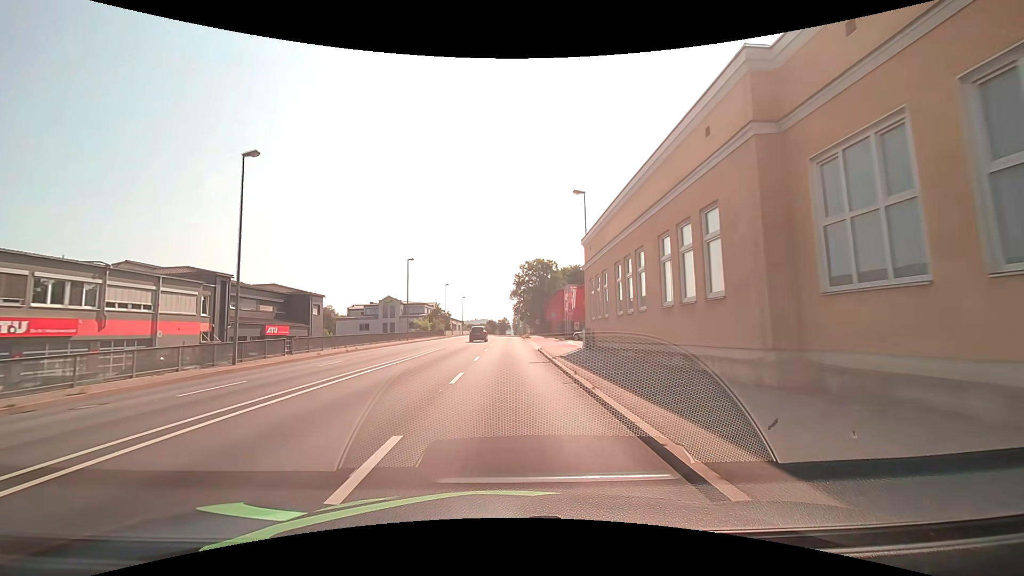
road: primary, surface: asphalt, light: Day
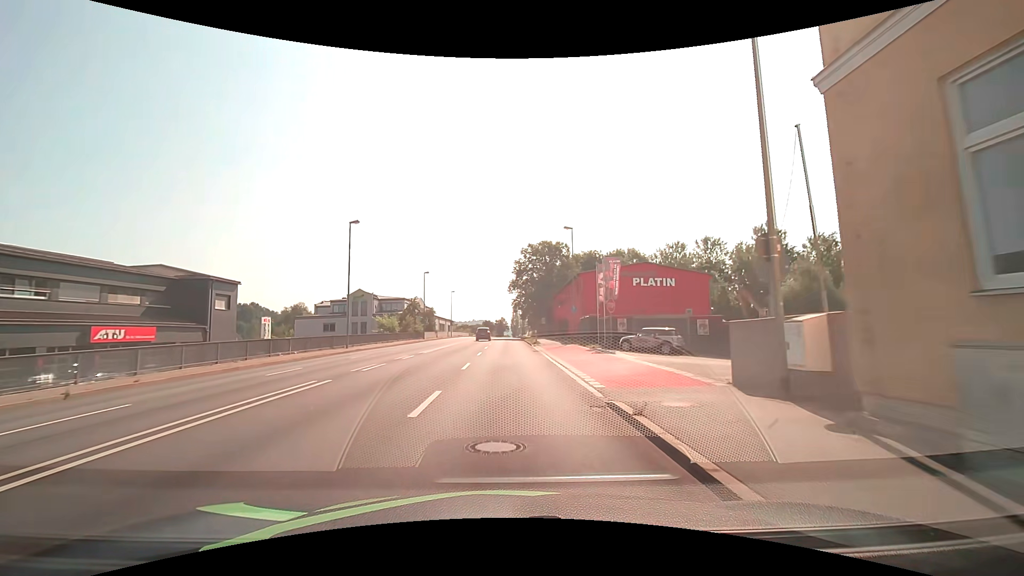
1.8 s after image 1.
(+0.1, +22.6) m; 0°
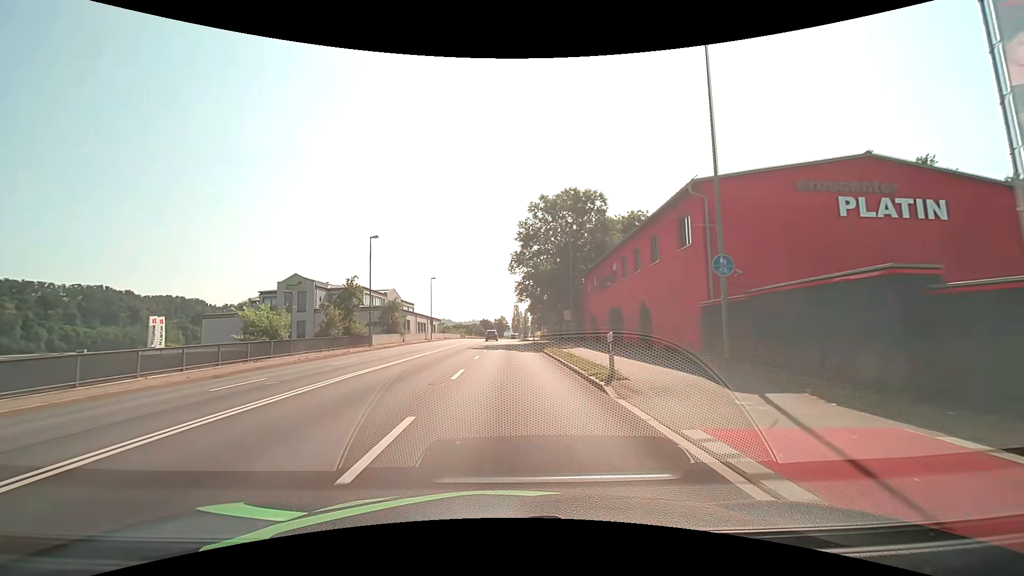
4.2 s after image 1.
(0.0, +30.3) m; 0°
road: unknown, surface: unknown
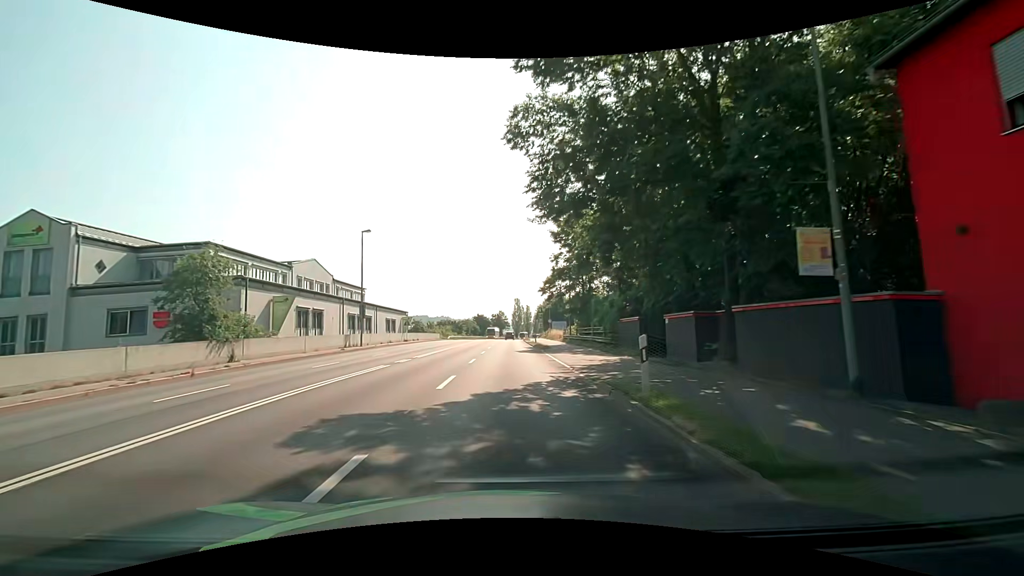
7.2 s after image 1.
(+0.1, +38.1) m; 0°
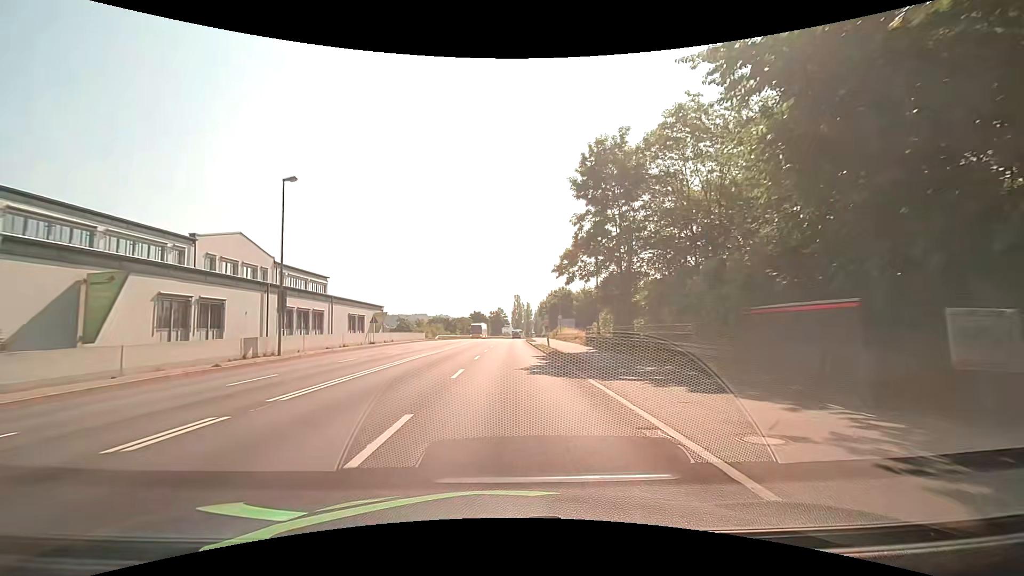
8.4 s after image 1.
(+0.1, +15.3) m; 0°
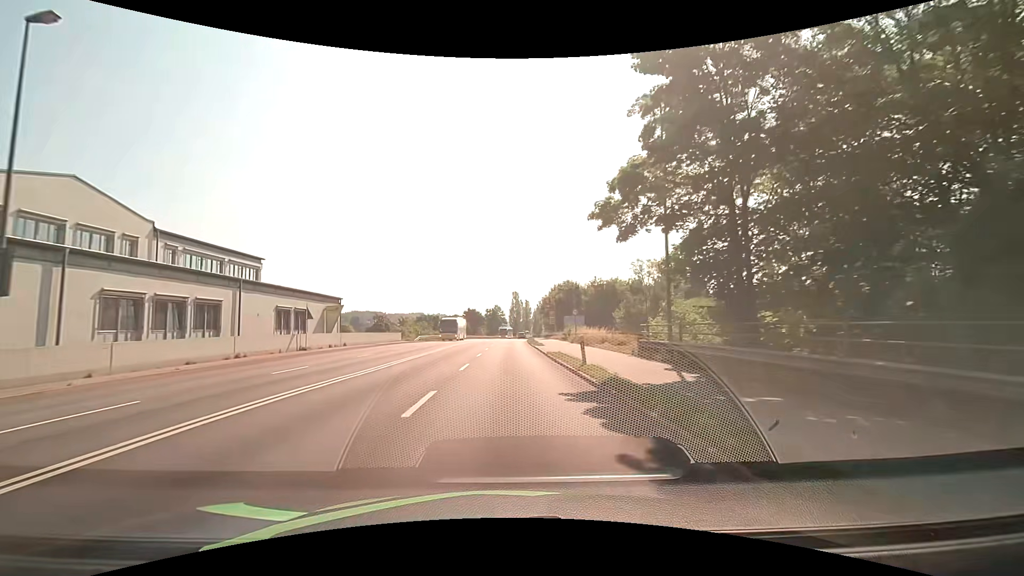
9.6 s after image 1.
(+0.1, +15.4) m; +1°
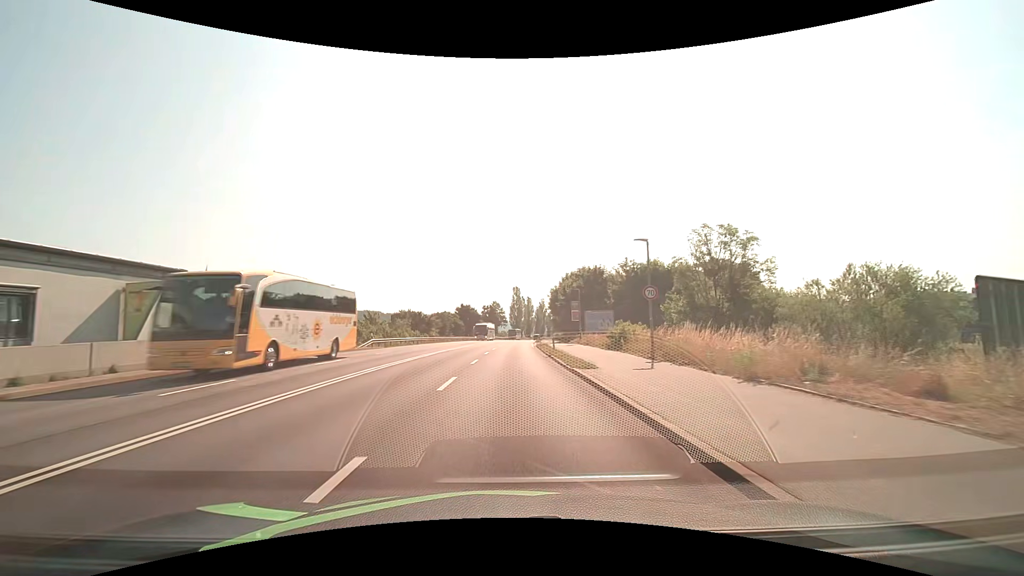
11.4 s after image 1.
(-0.1, +23.6) m; 0°
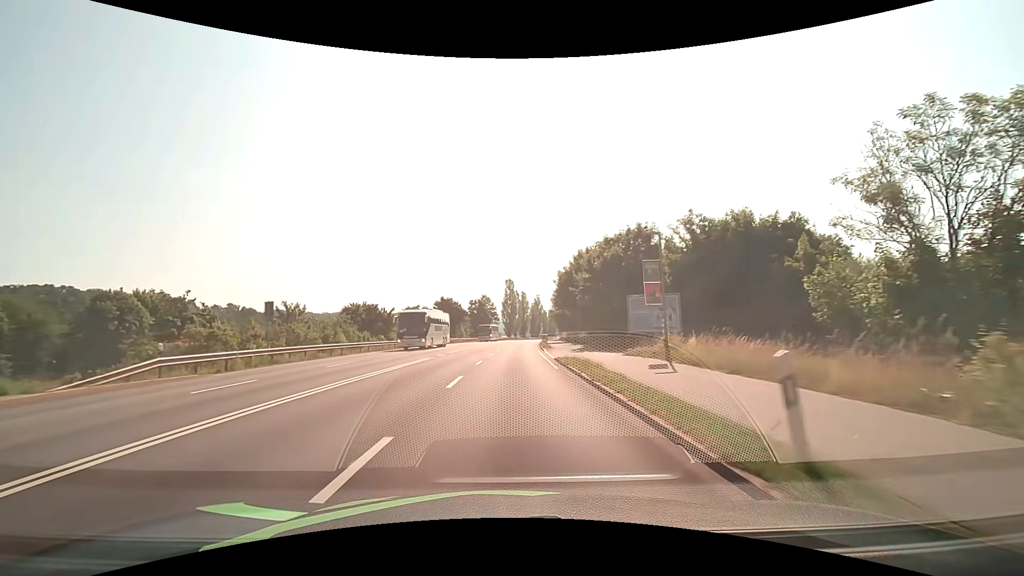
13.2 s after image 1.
(+0.2, +26.2) m; +1°
(0, +10) (0, +20) (0, +30) (+1, +40) (+1, +50) (+2, +60) (+2, +70) (+3, +80) (+4, +90) (+5, +100) m
